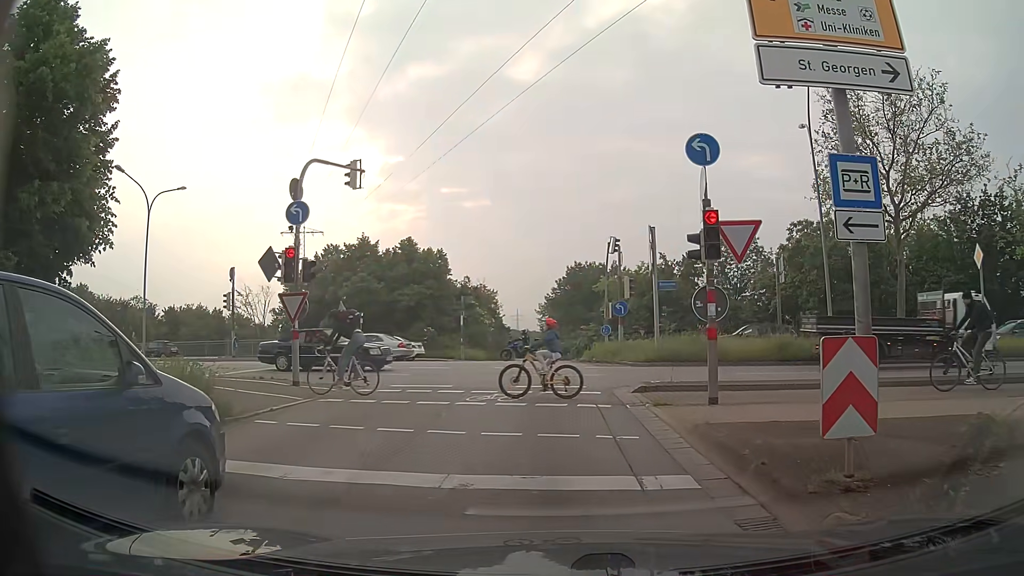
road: primary_link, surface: asphalt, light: Day
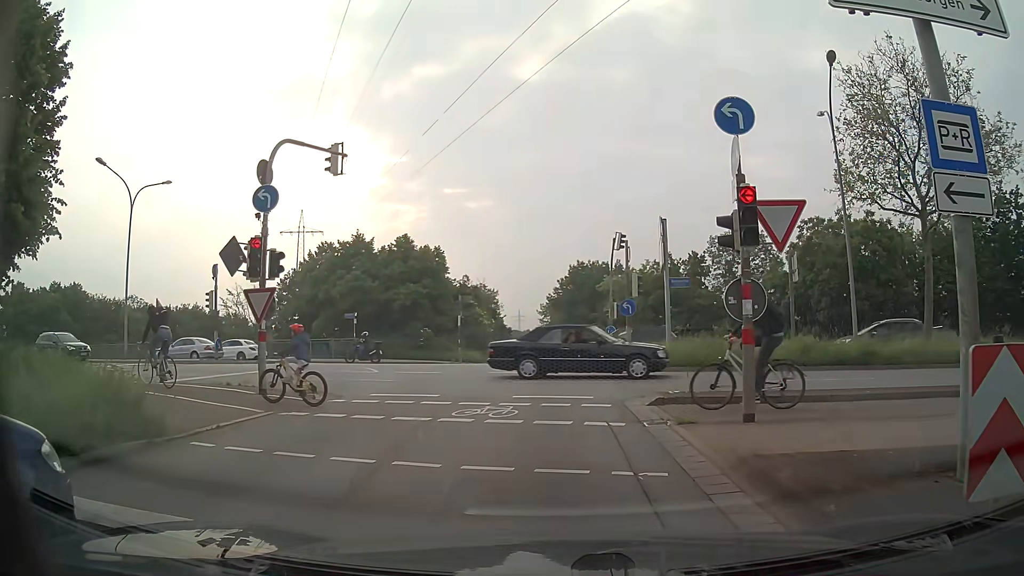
(0.0, +1.8) m; 0°
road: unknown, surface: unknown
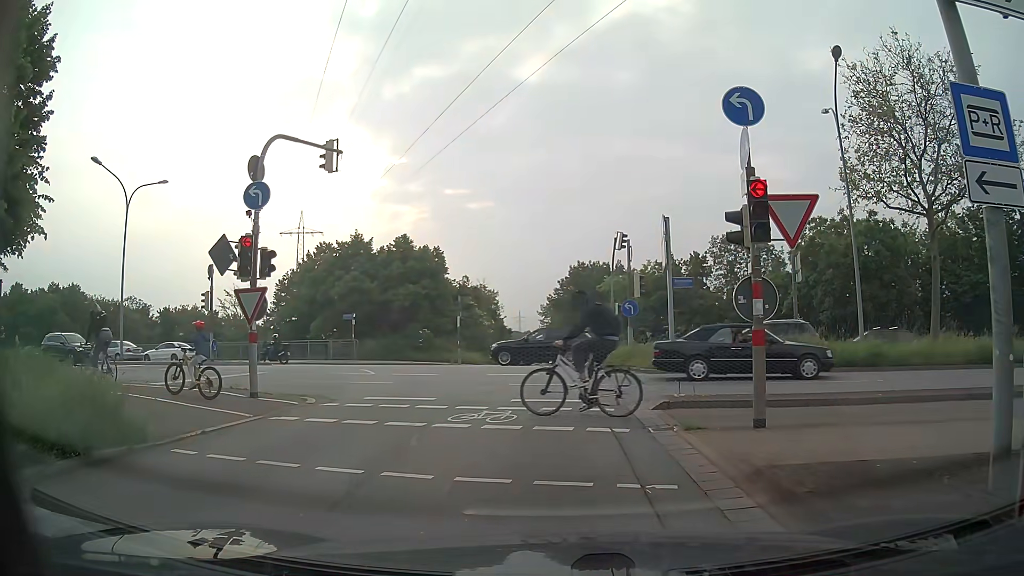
(0.0, +0.4) m; 0°
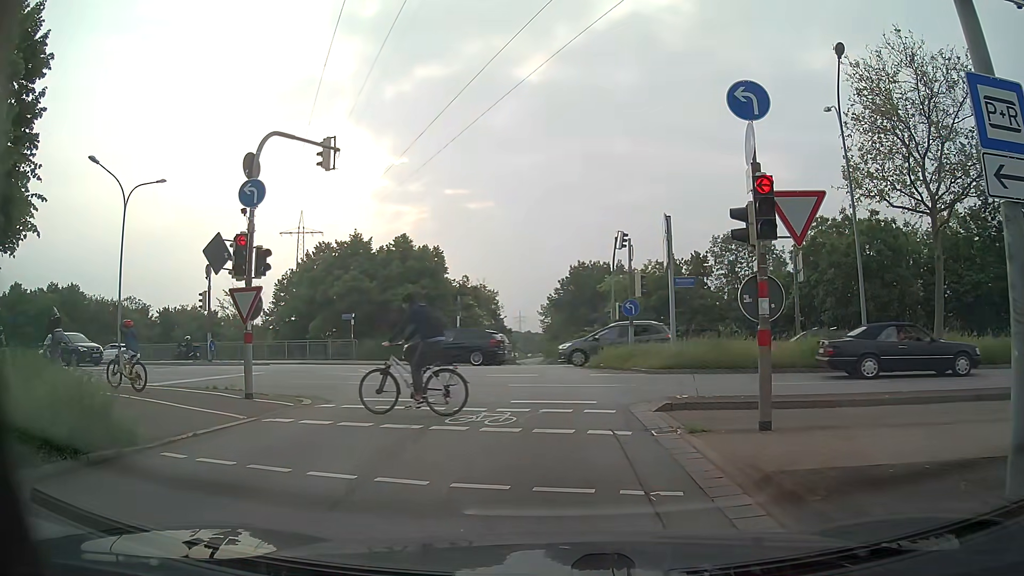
(0.0, +0.2) m; 0°
